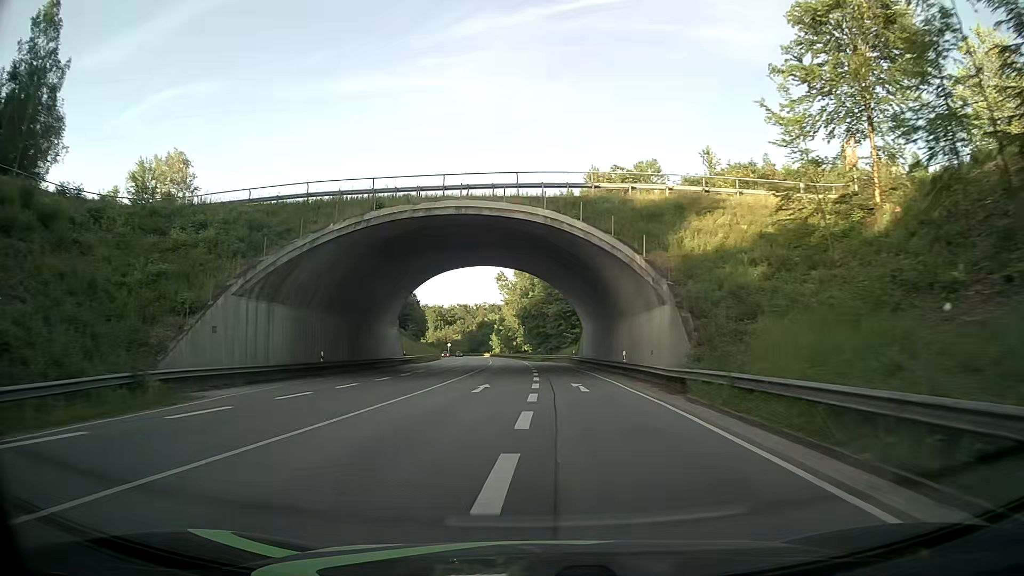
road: primary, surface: asphalt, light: Day
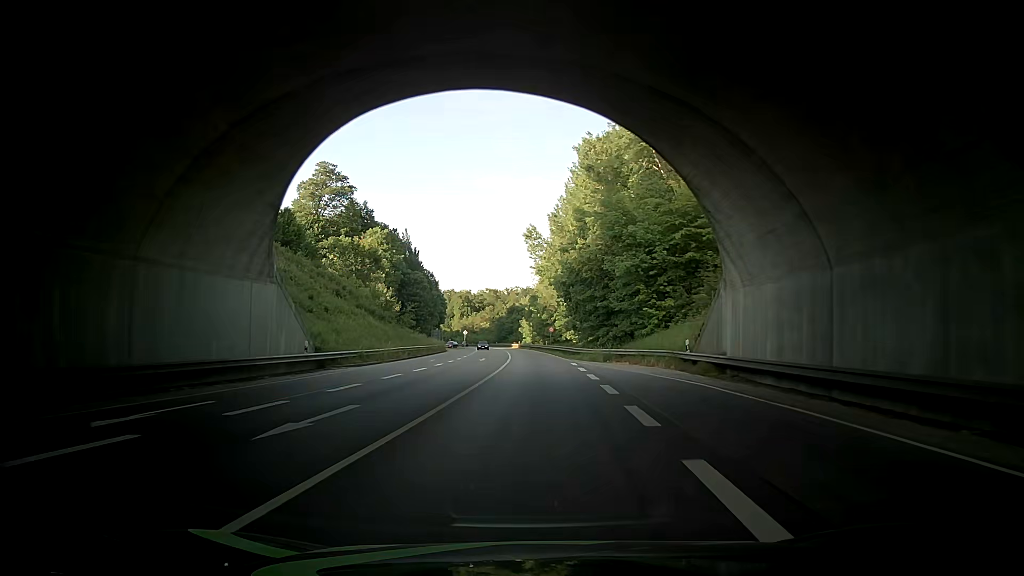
(-1.7, +38.0) m; -4°
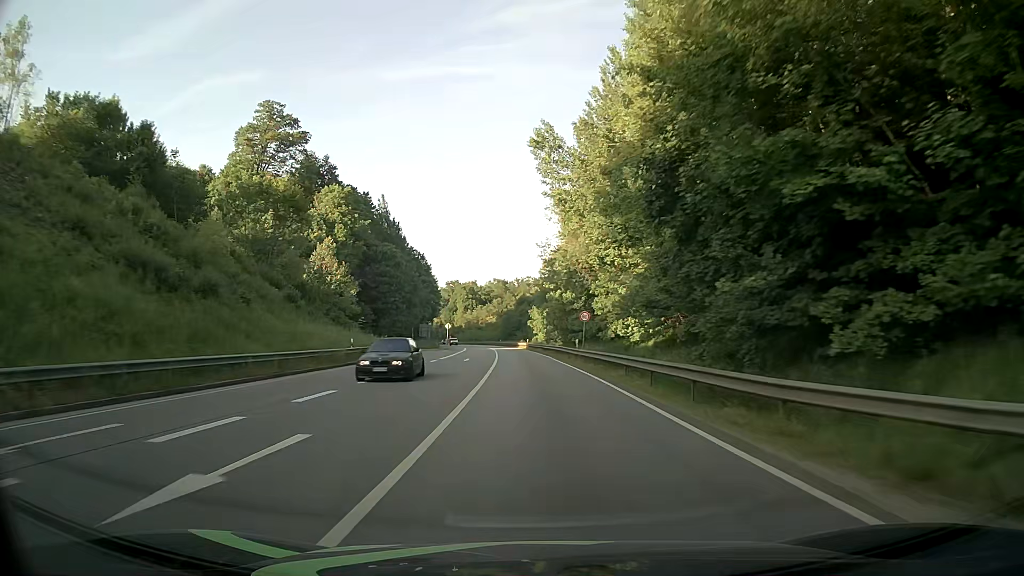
(+0.6, +39.4) m; -1°
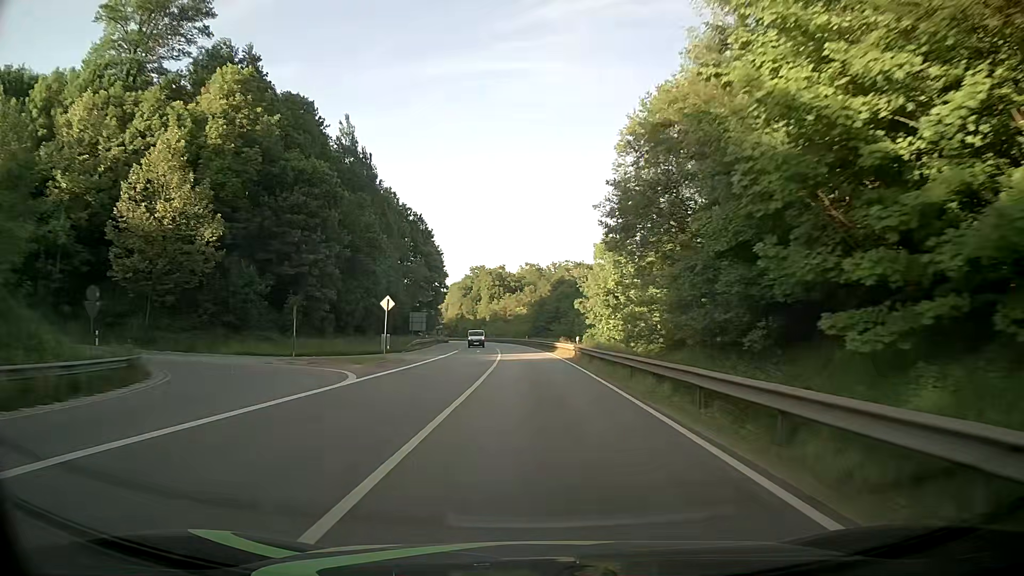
(-1.4, +49.6) m; -3°
